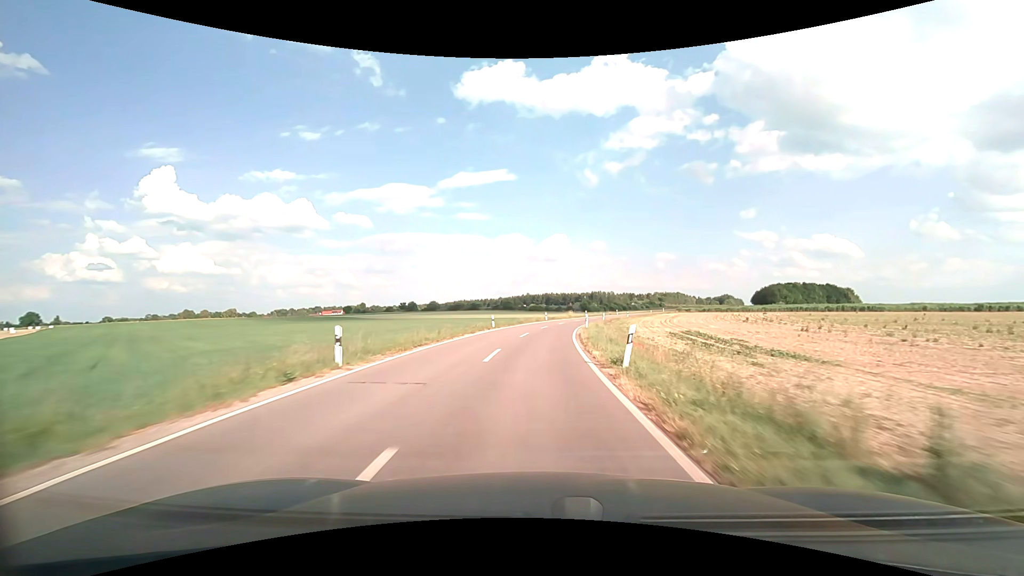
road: unclassified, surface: asphalt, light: Day
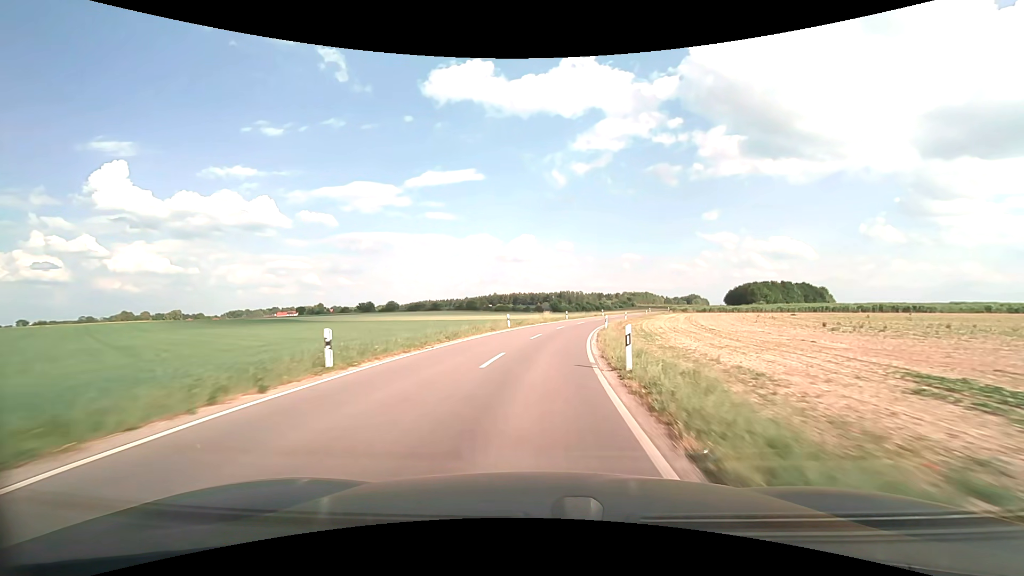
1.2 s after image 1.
(+0.7, +25.5) m; +4°
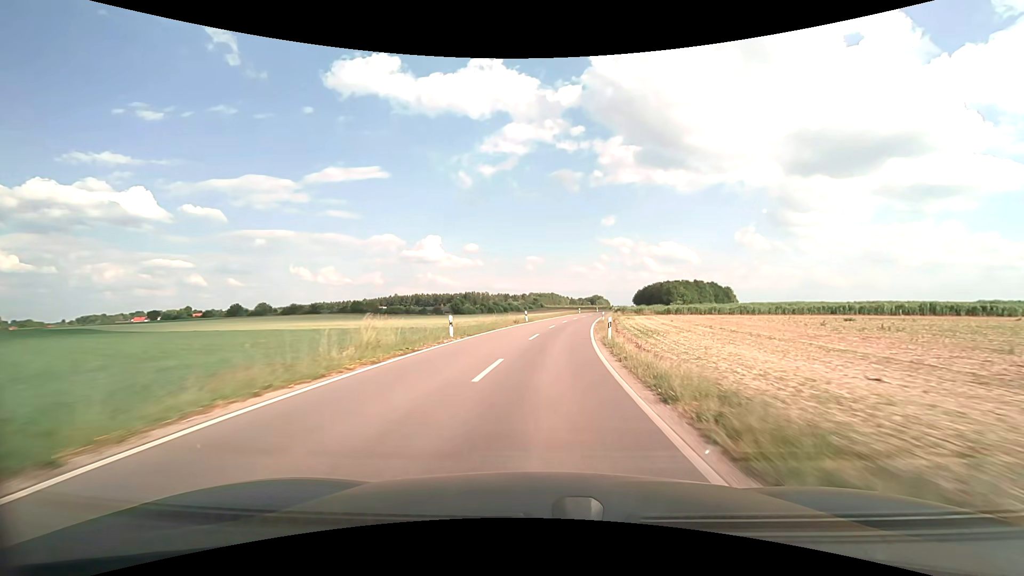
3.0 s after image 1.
(+2.6, +38.5) m; +10°
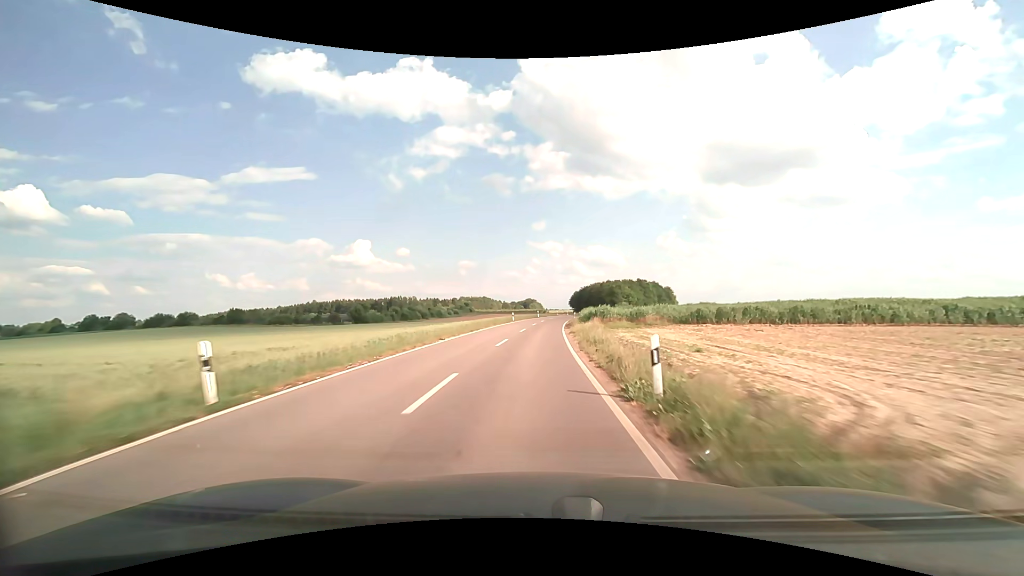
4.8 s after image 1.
(+3.2, +38.4) m; +8°
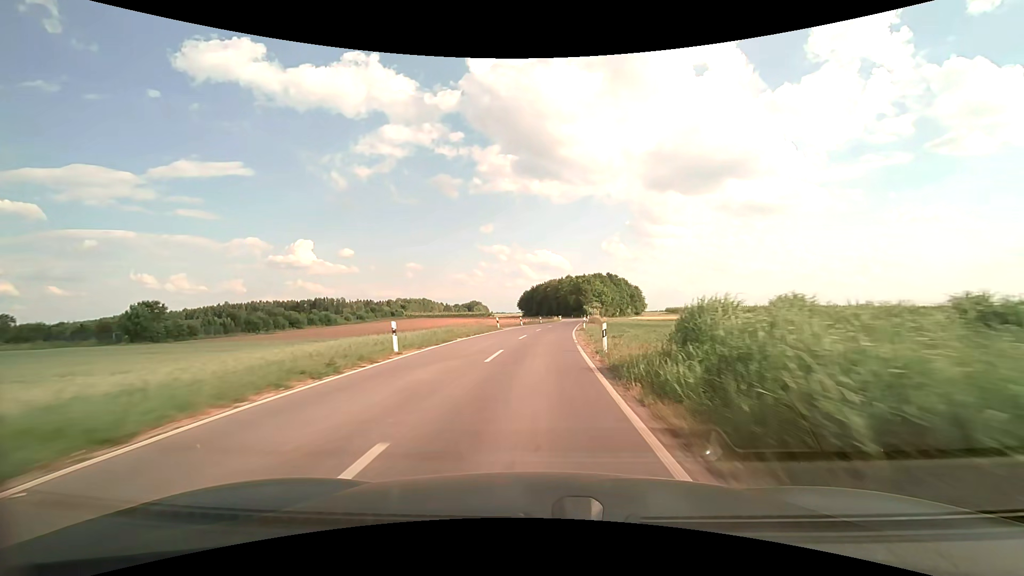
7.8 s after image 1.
(+3.0, +65.9) m; +6°
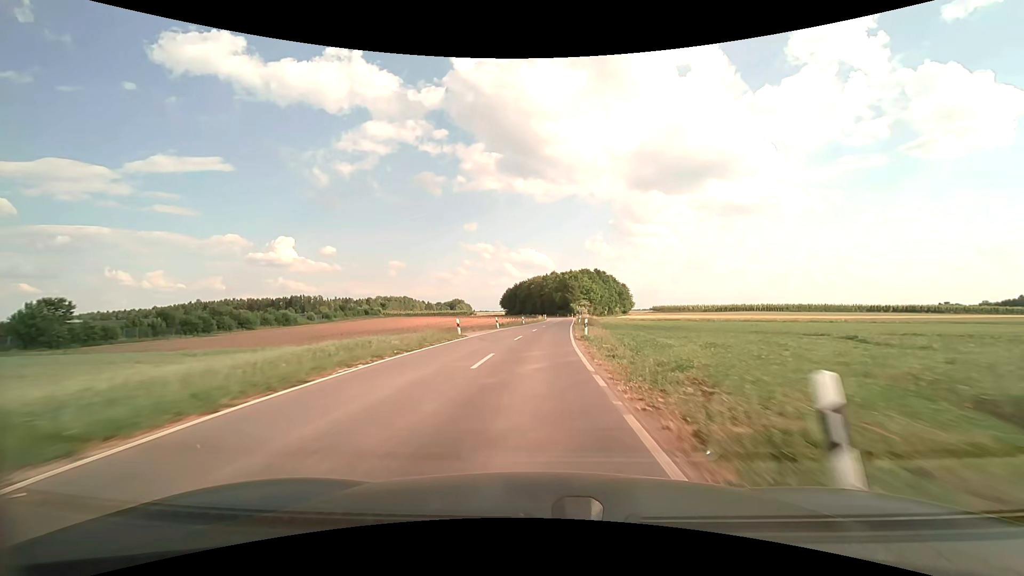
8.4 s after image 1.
(+0.2, +13.4) m; +2°
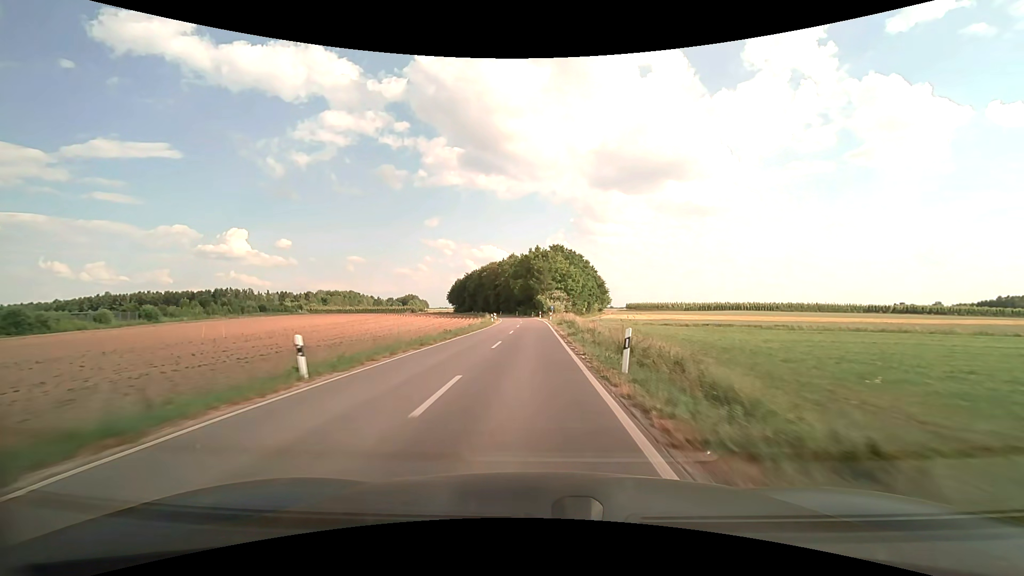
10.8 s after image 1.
(+2.7, +53.6) m; +5°
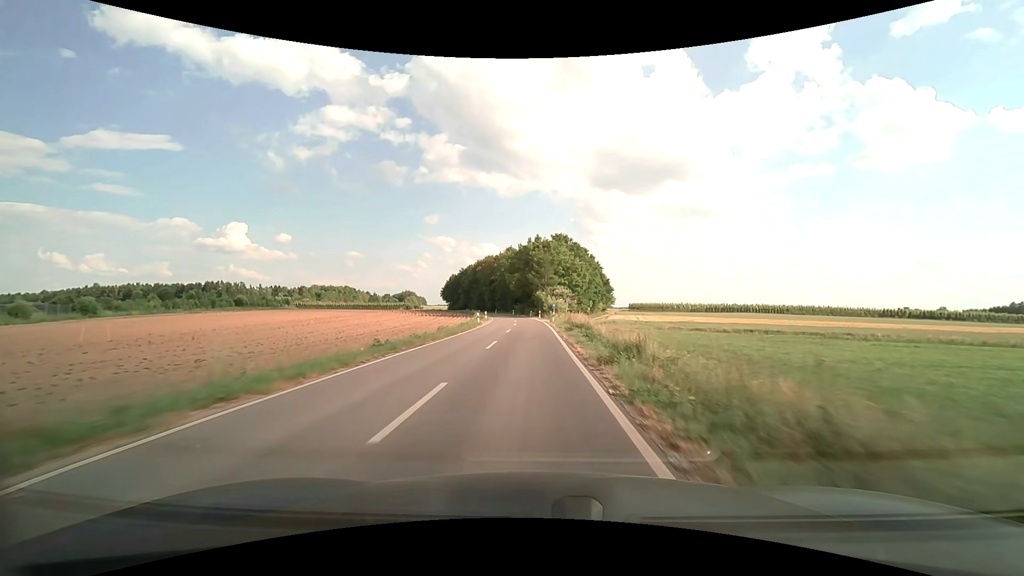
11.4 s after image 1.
(0.0, +13.5) m; 0°
(0, +10) (0, +20) (0, +30) (-1, +40) (-1, +50) (-1, +60) (-2, +70) (-3, +80) (-4, +90) (-6, +100) m
